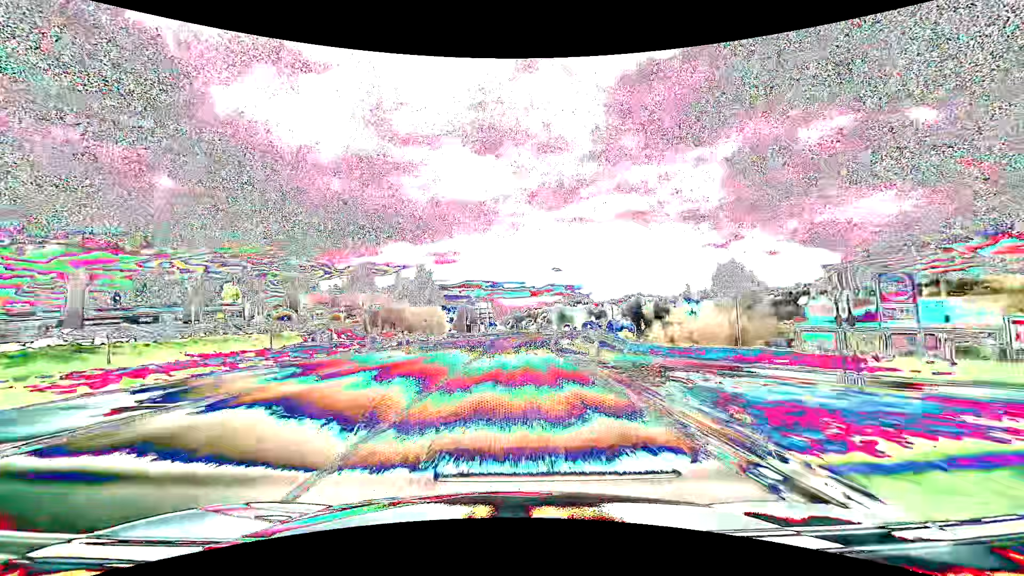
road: primary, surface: asphalt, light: Day
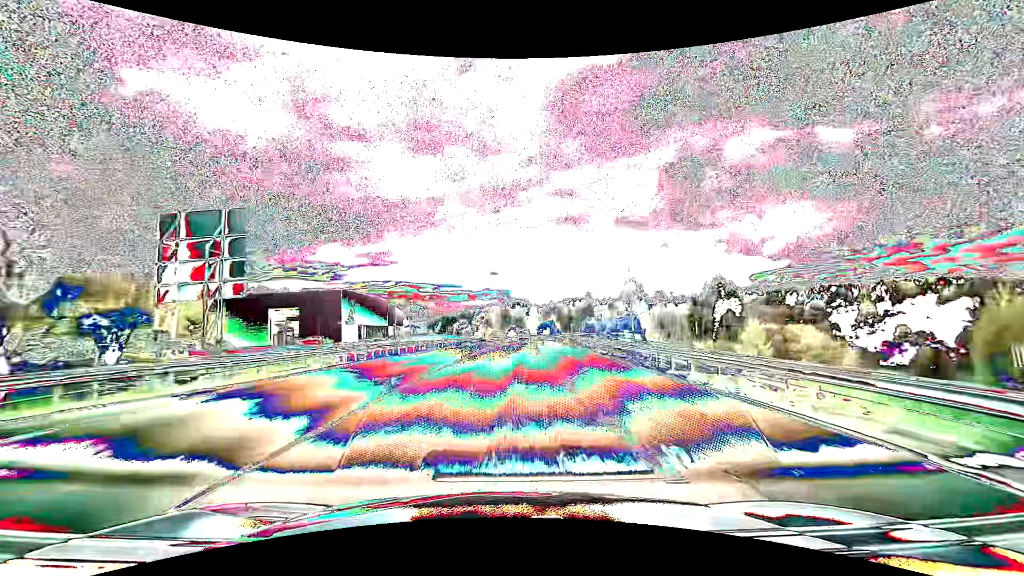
(+4.2, +62.9) m; +7°
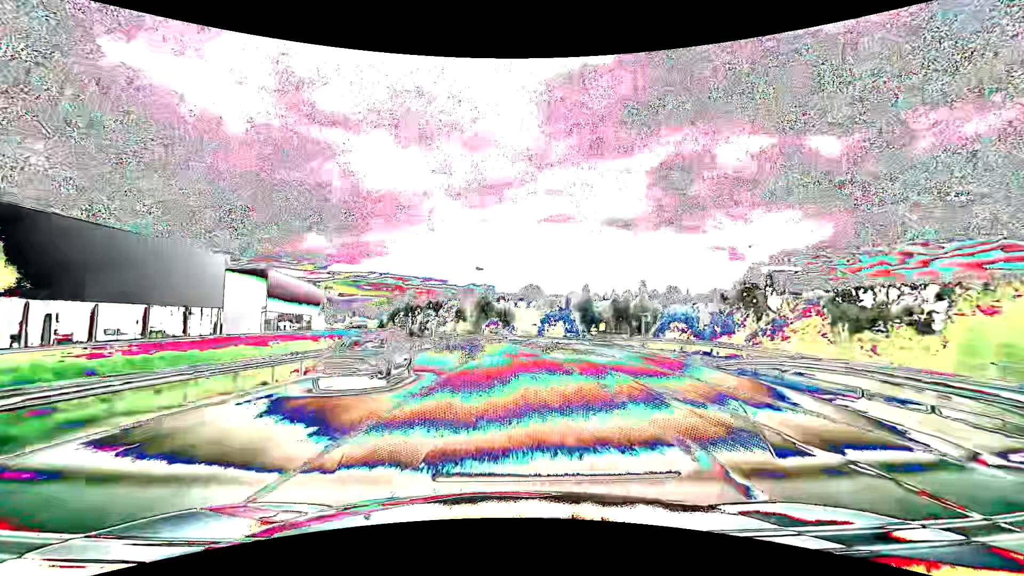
(+1.5, +61.3) m; +2°
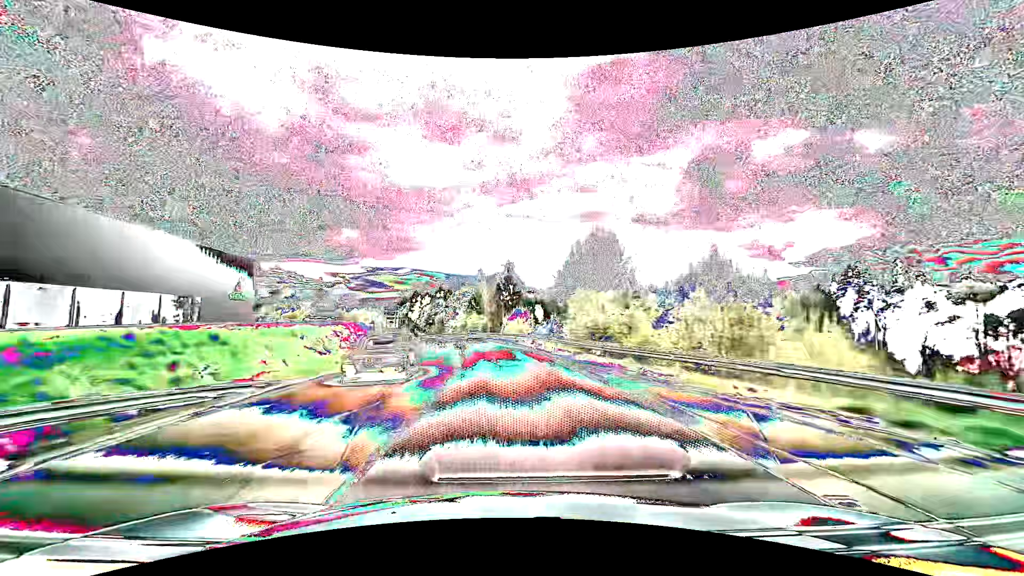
(-1.0, +44.0) m; -3°
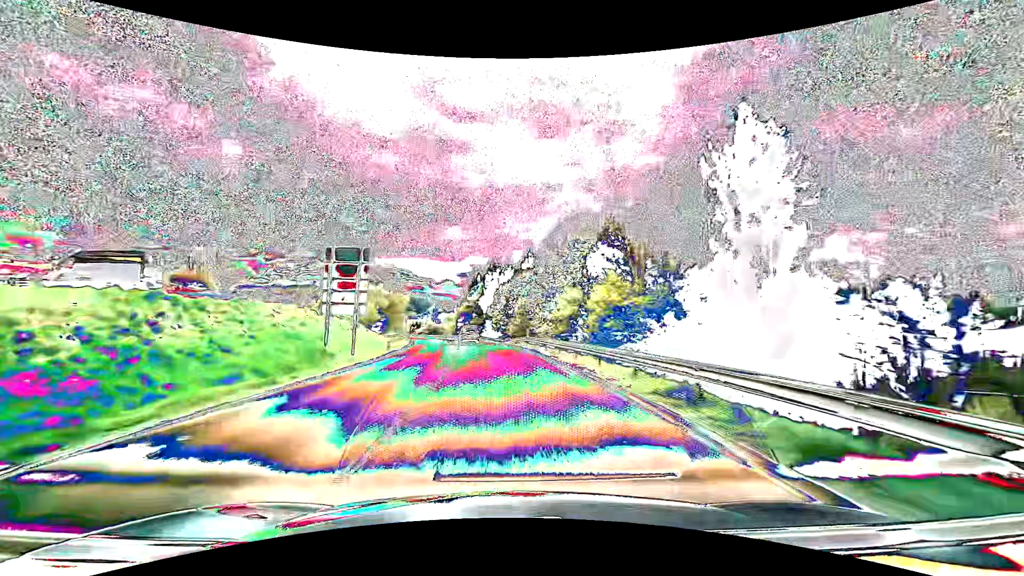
(-6.6, +69.1) m; -12°
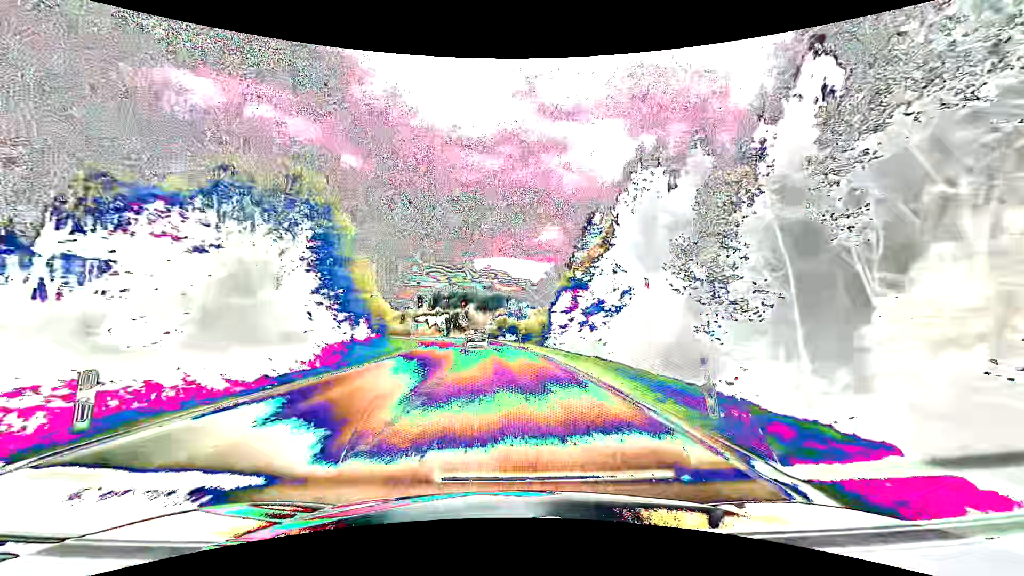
(-6.2, +65.3) m; -11°
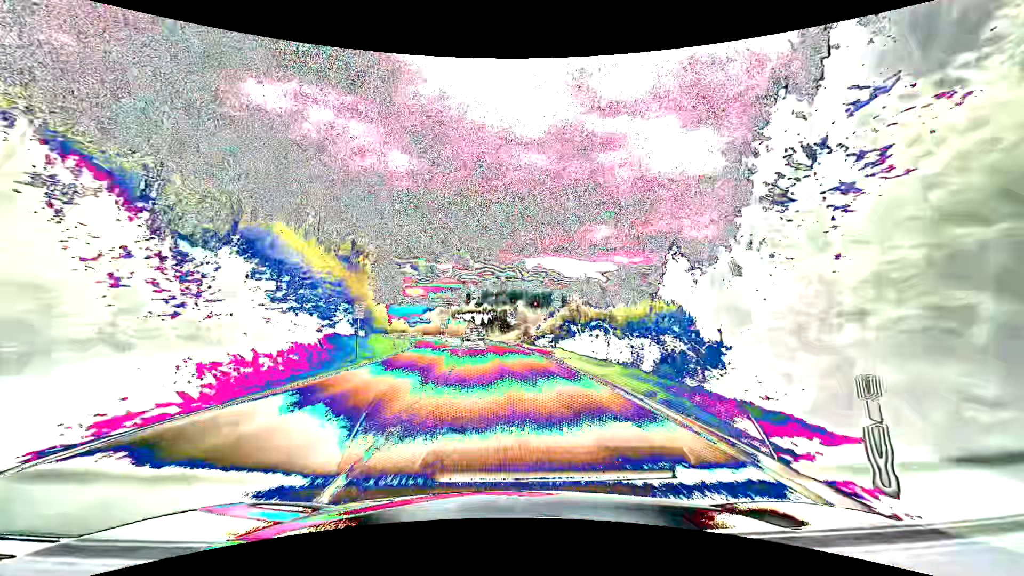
(-2.1, +38.5) m; -6°
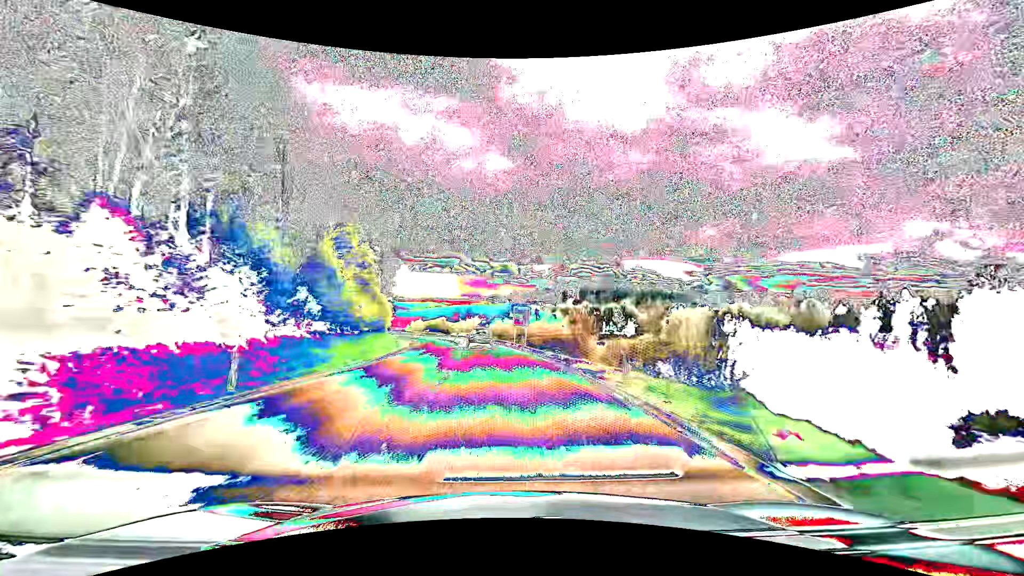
(-5.7, +63.7) m; -11°
